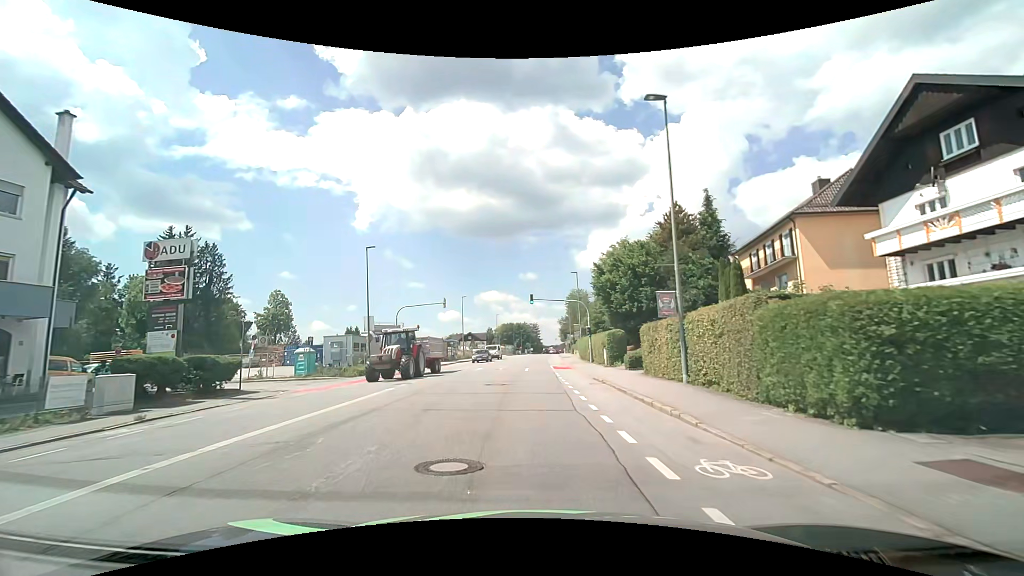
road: tertiary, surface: asphalt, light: Day
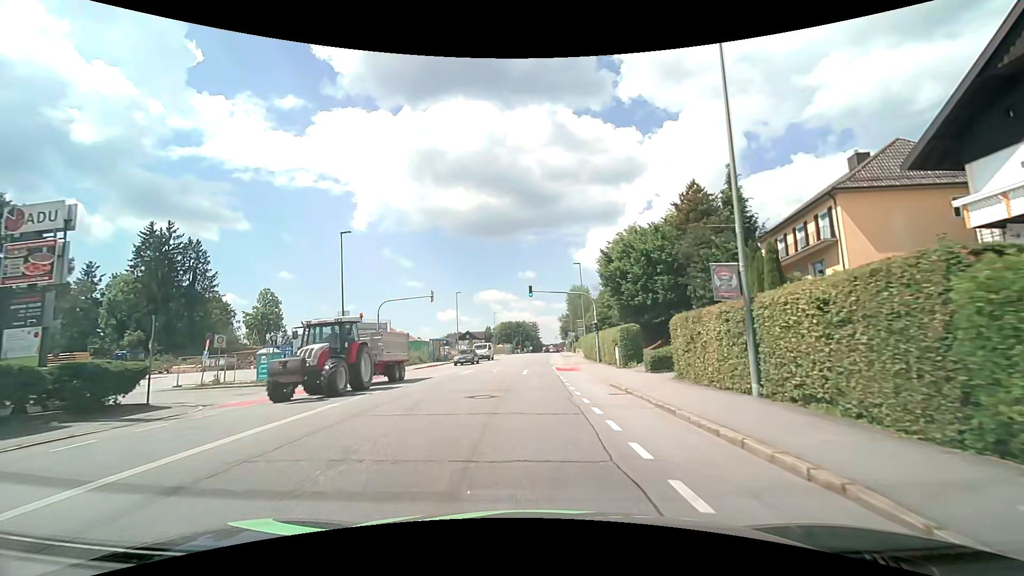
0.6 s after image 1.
(0.0, +5.3) m; 0°
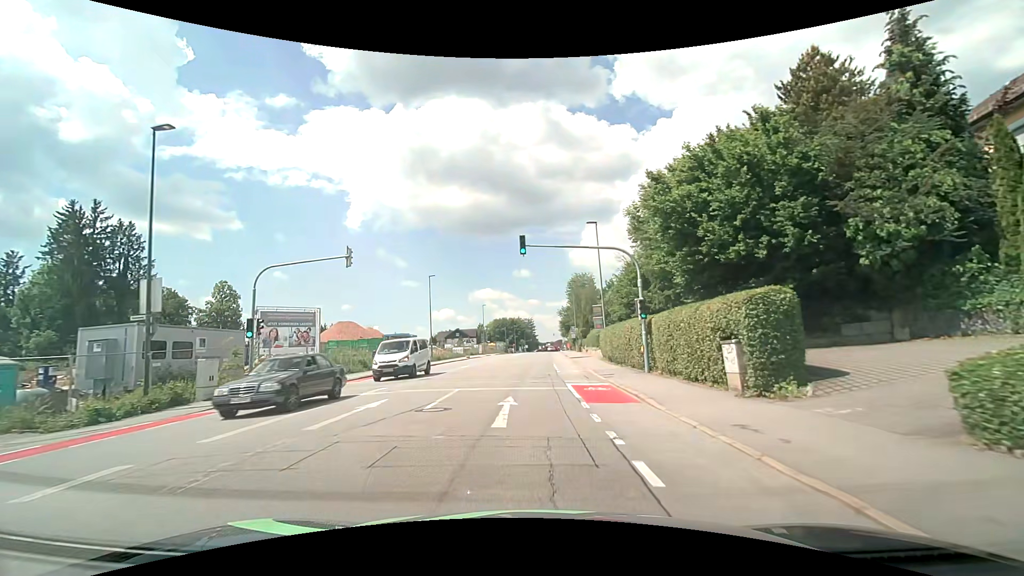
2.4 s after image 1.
(+0.1, +17.6) m; 0°
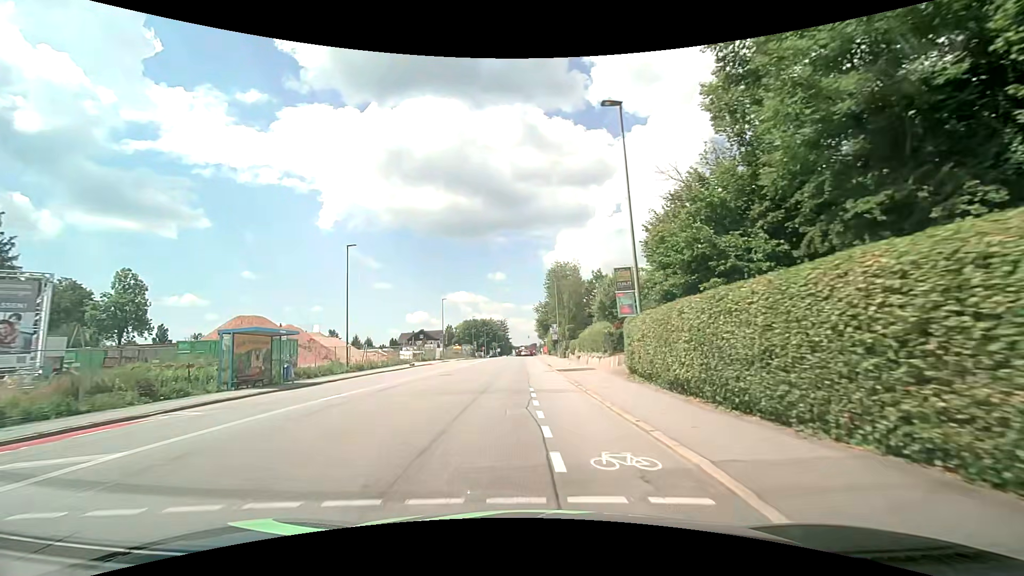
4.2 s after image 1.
(+0.8, +19.2) m; +3°
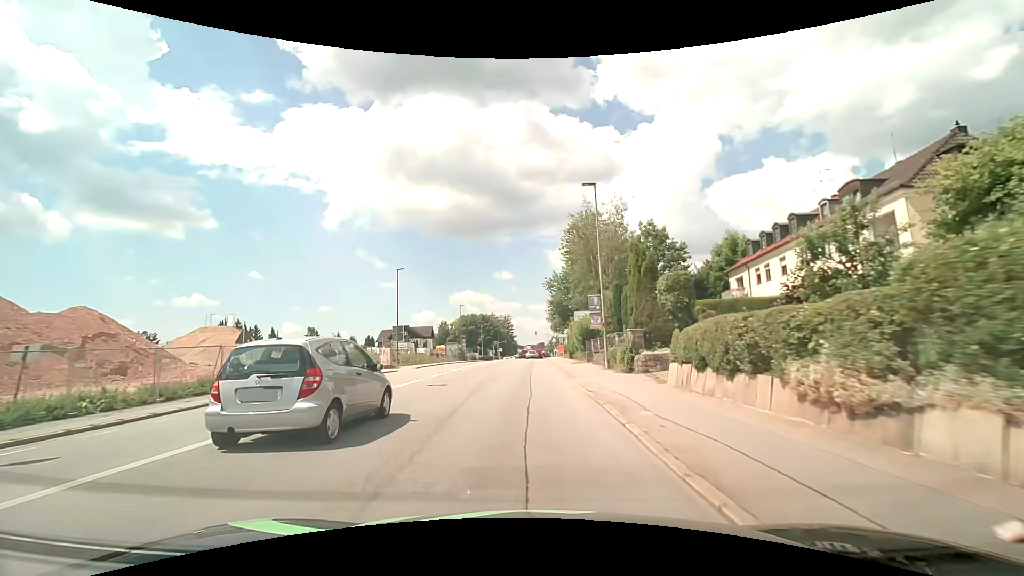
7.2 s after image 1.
(0.0, +32.6) m; -1°
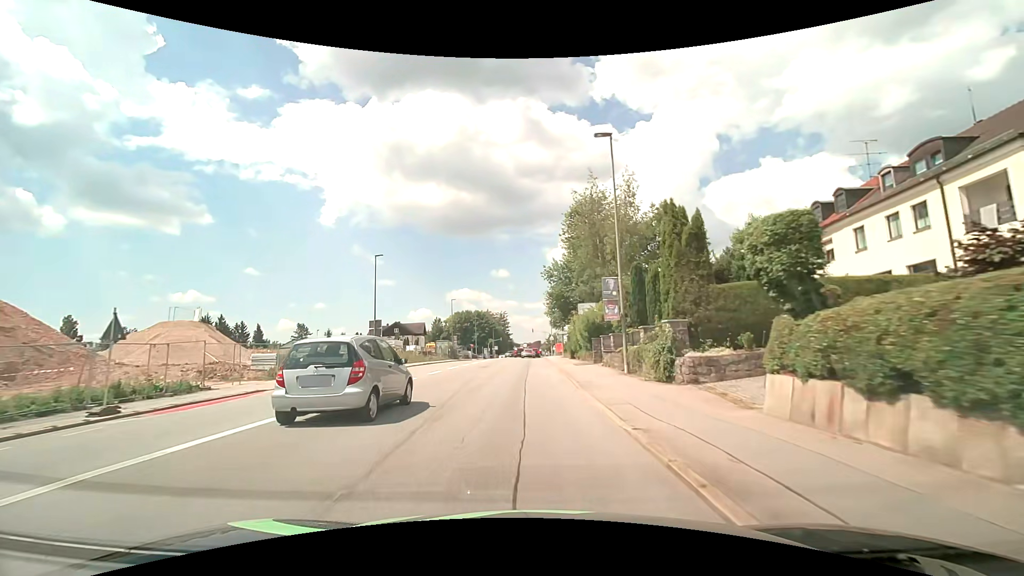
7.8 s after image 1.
(0.0, +6.4) m; +1°
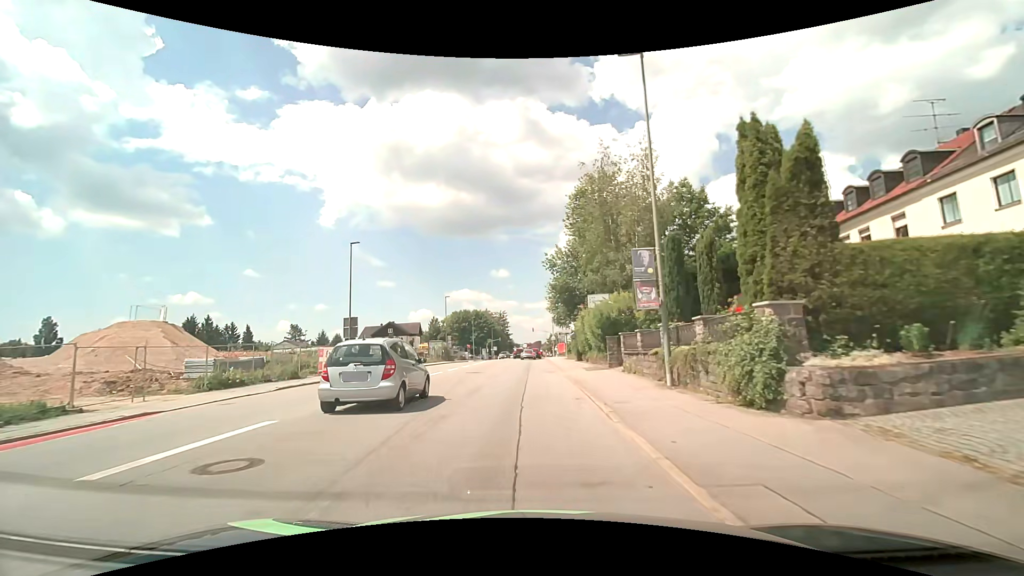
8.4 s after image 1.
(0.0, +6.2) m; 0°
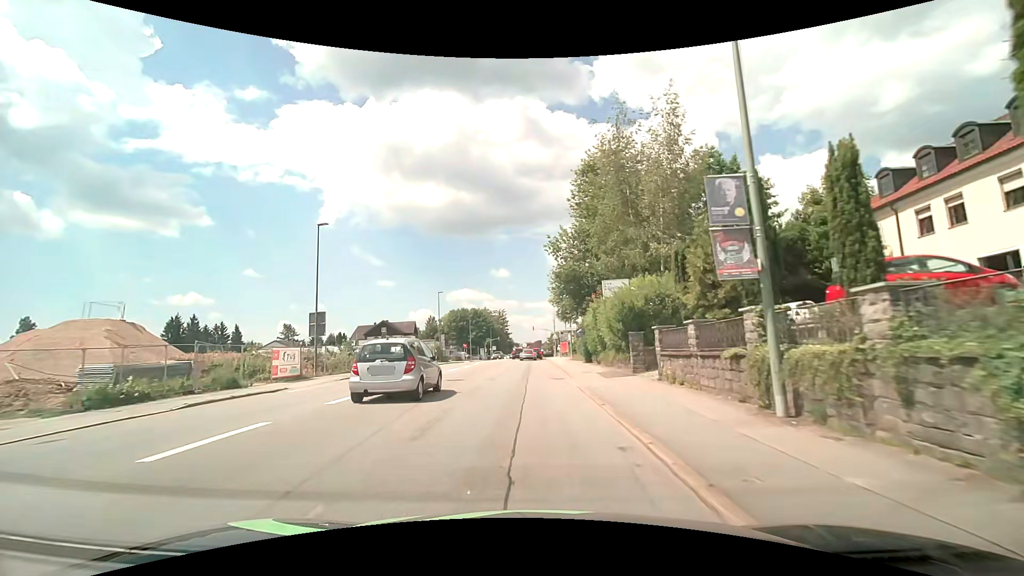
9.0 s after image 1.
(0.0, +6.1) m; 0°
(0, +10) (0, +20) (0, +30) (0, +40) (0, +50) (0, +60) (+1, +70) (+1, +80) (+1, +90) (+1, +100) m
